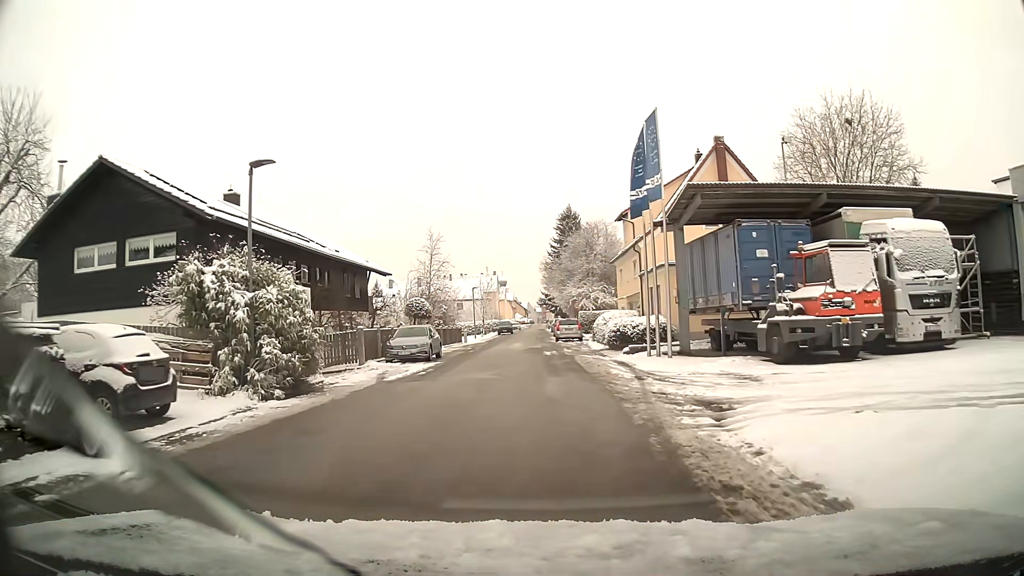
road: residential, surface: asphalt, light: Day
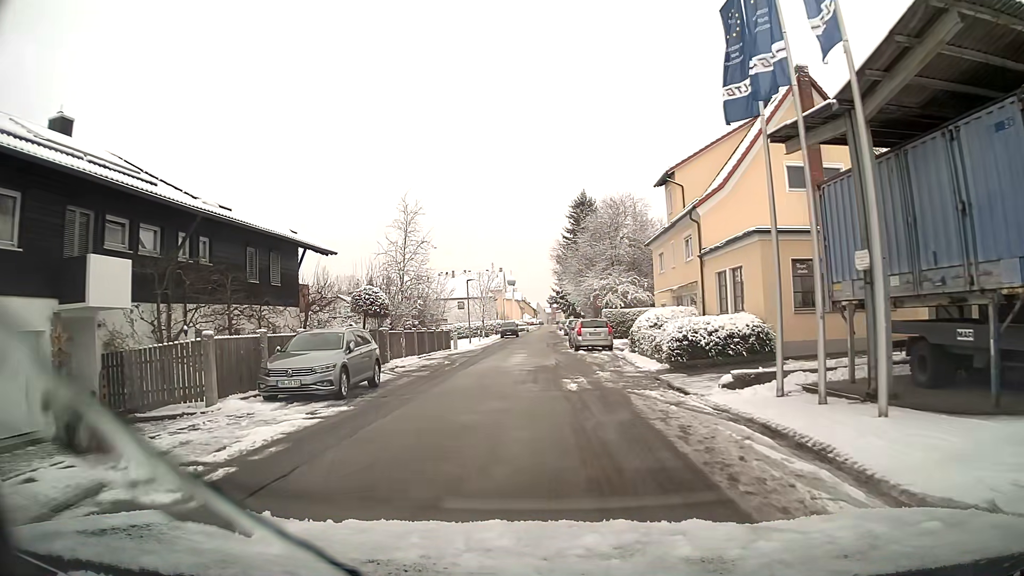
(-0.2, +13.1) m; -2°
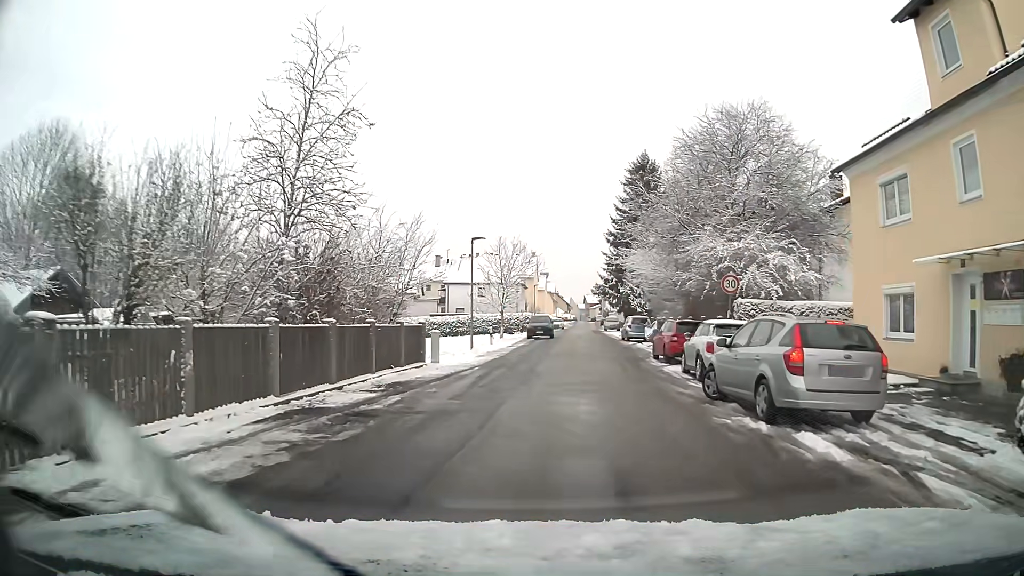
(-0.6, +22.2) m; -1°
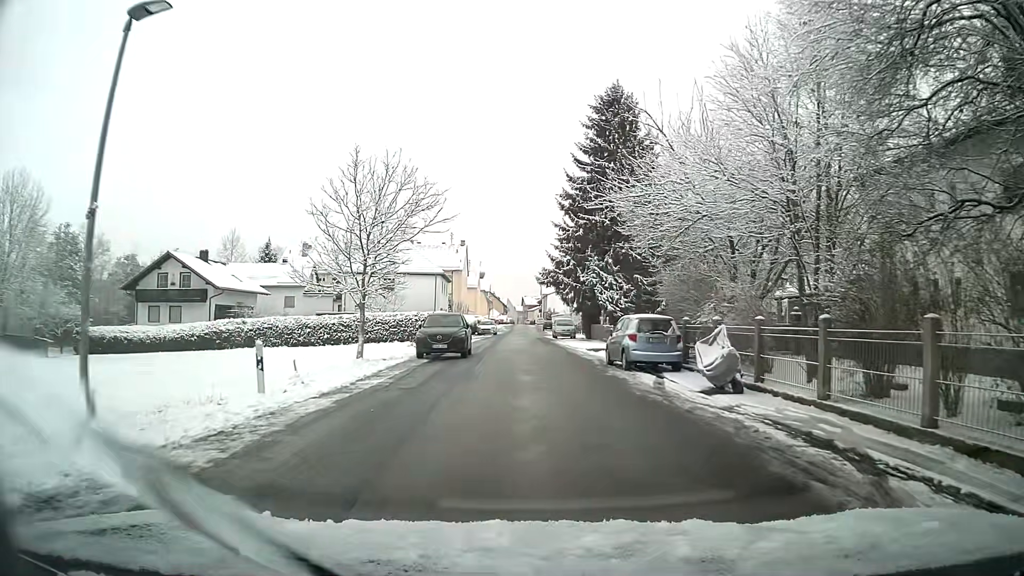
(+1.2, +23.3) m; +5°
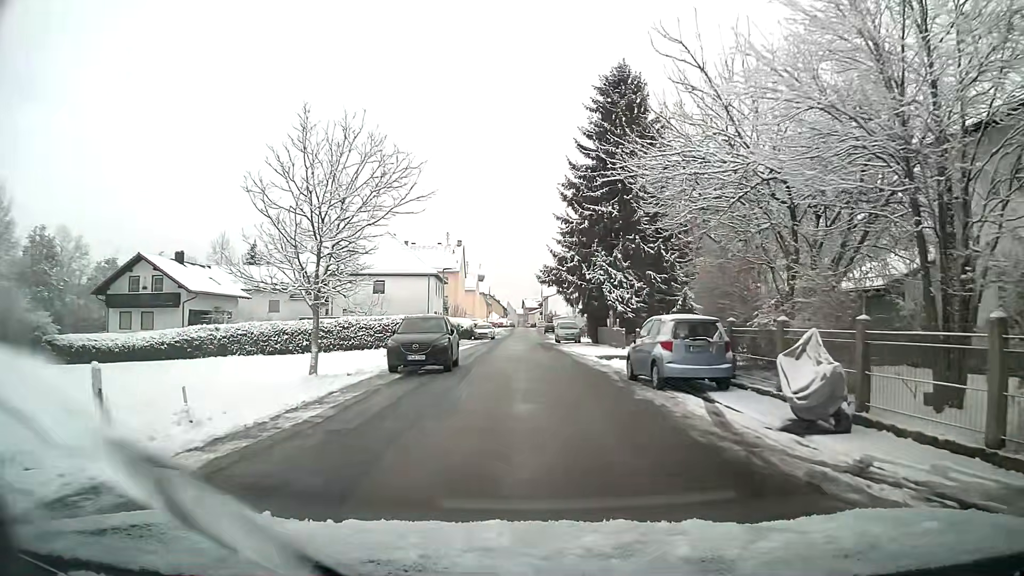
(0.0, +4.9) m; 0°
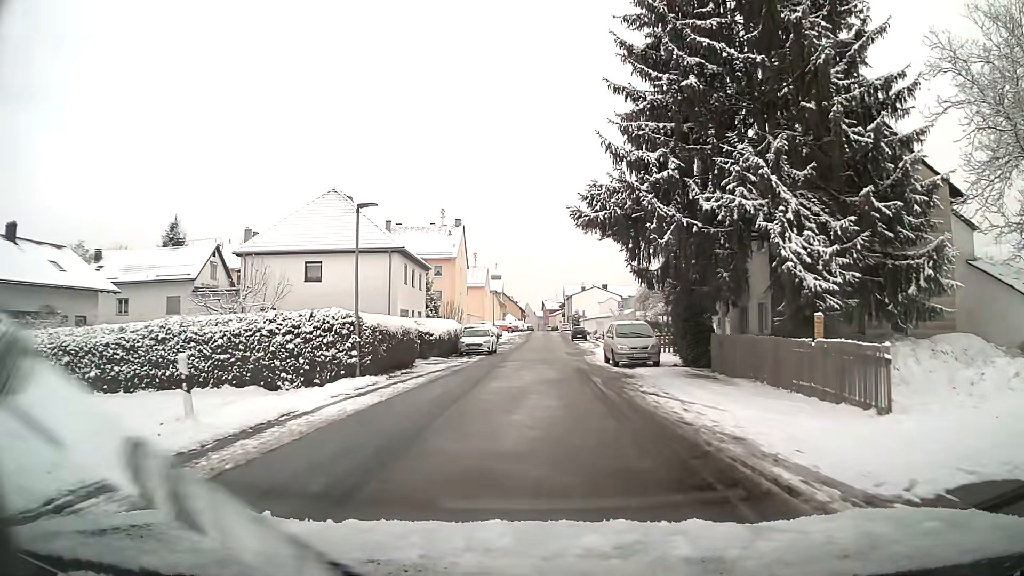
(-0.4, +25.1) m; -2°
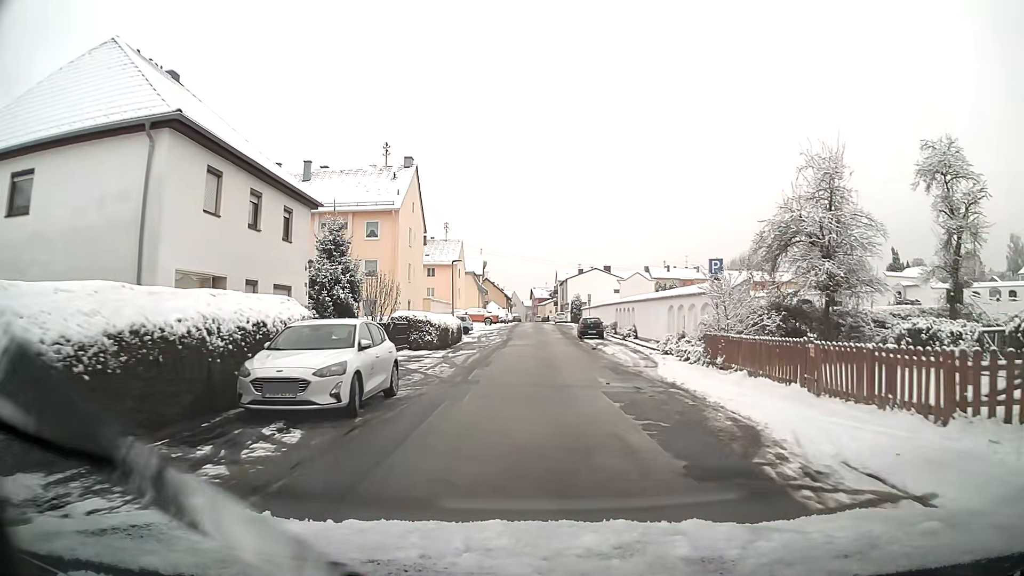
(+0.1, +26.5) m; +1°
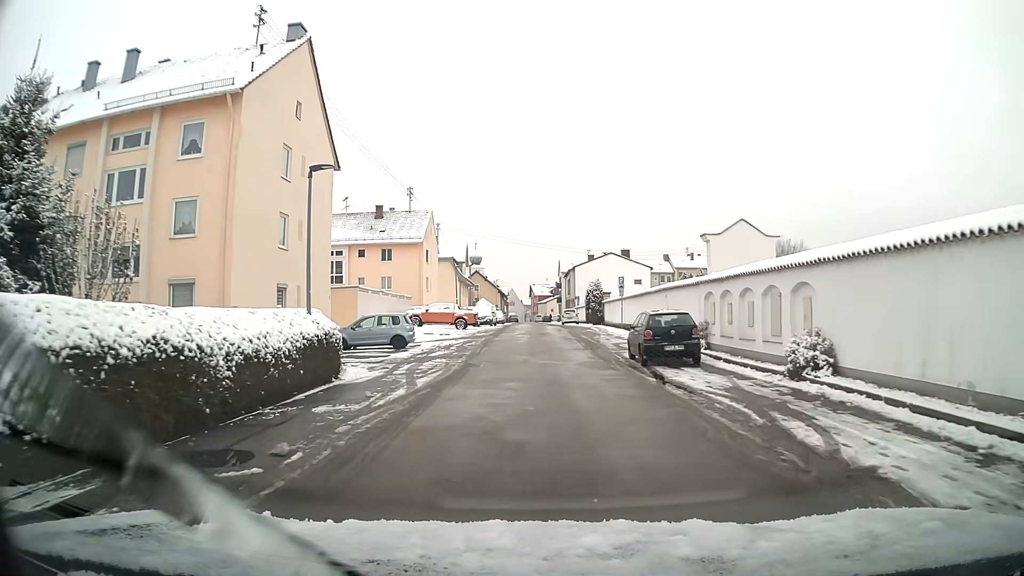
(+0.2, +26.4) m; 0°
(0, +10) (0, +20) (0, +30) (+1, +40) (+1, +50) (0, +60) (0, +70) (0, +80) (0, +90) (0, +100) m
